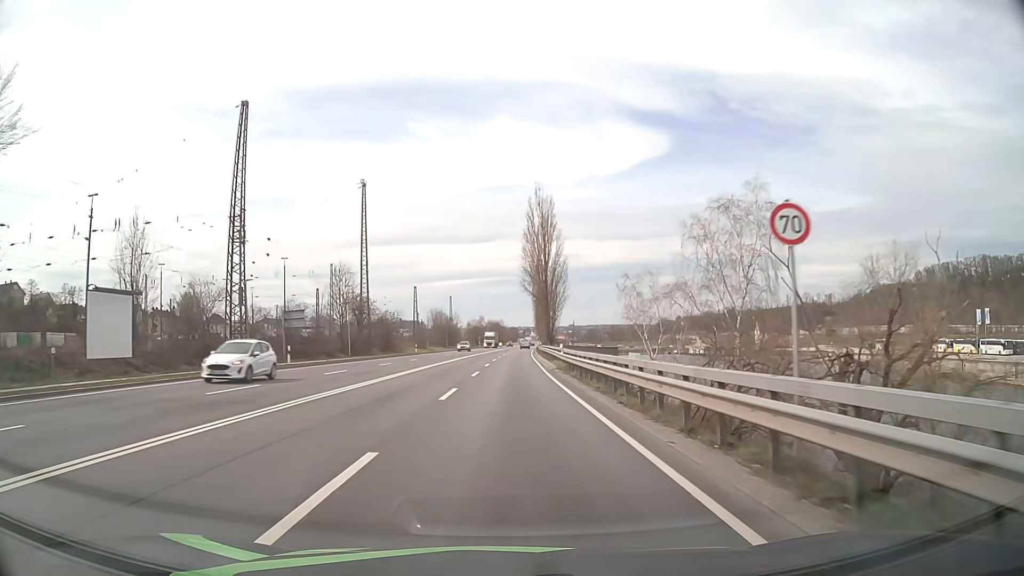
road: primary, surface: asphalt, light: Day
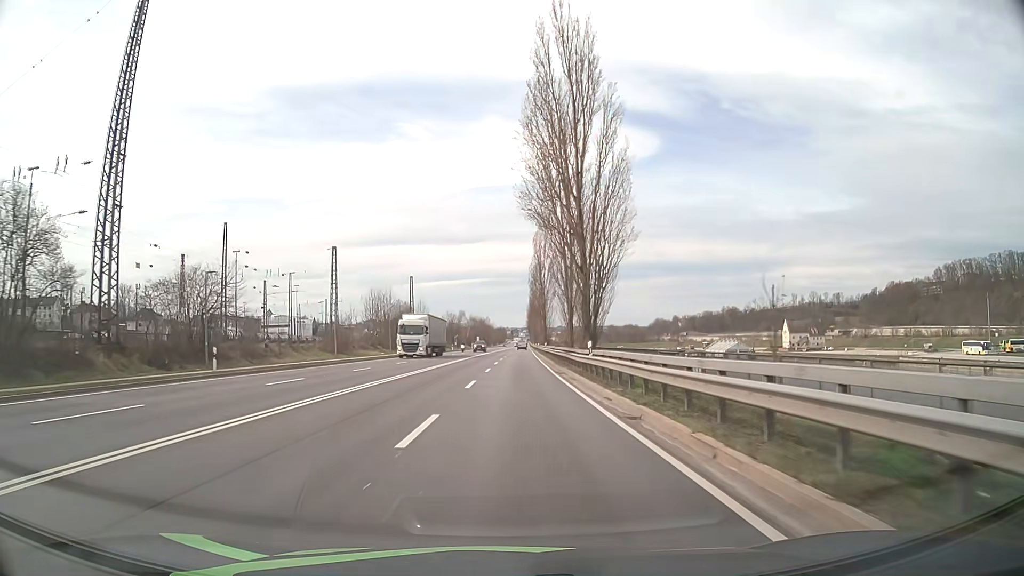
(+0.5, +55.6) m; +1°
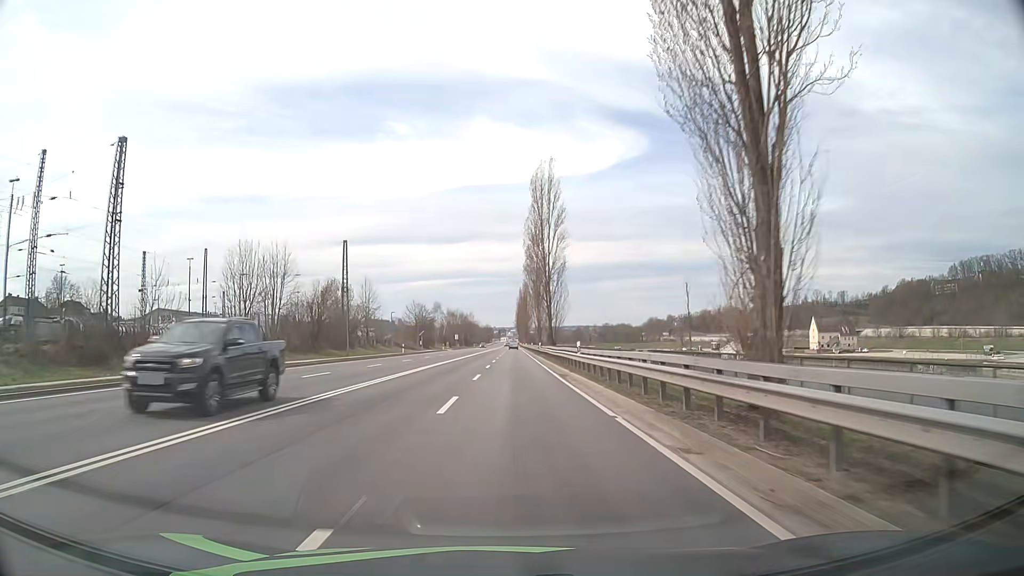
(+0.4, +44.1) m; +1°
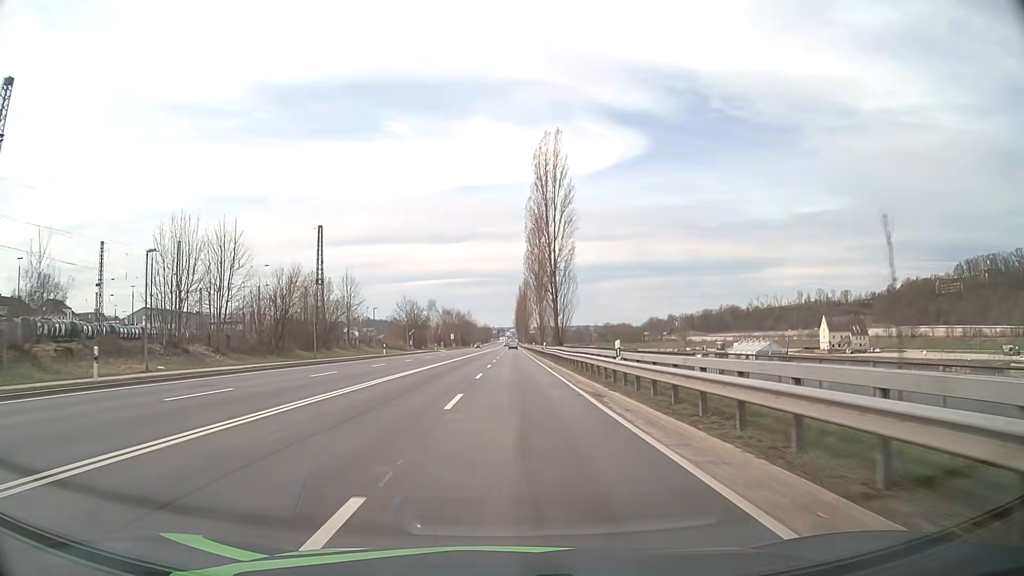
(0.0, +11.0) m; 0°
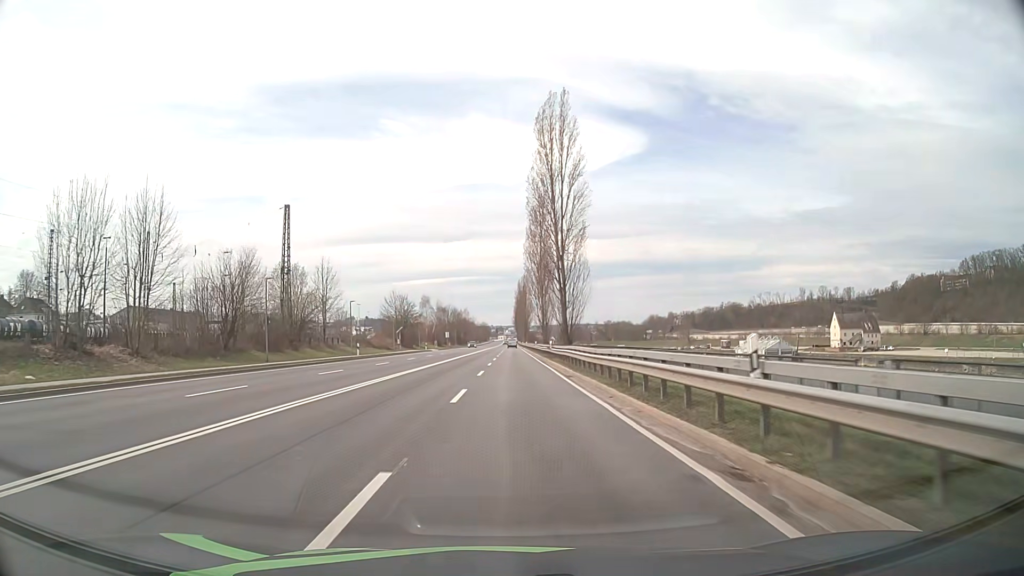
(0.0, +11.0) m; 0°
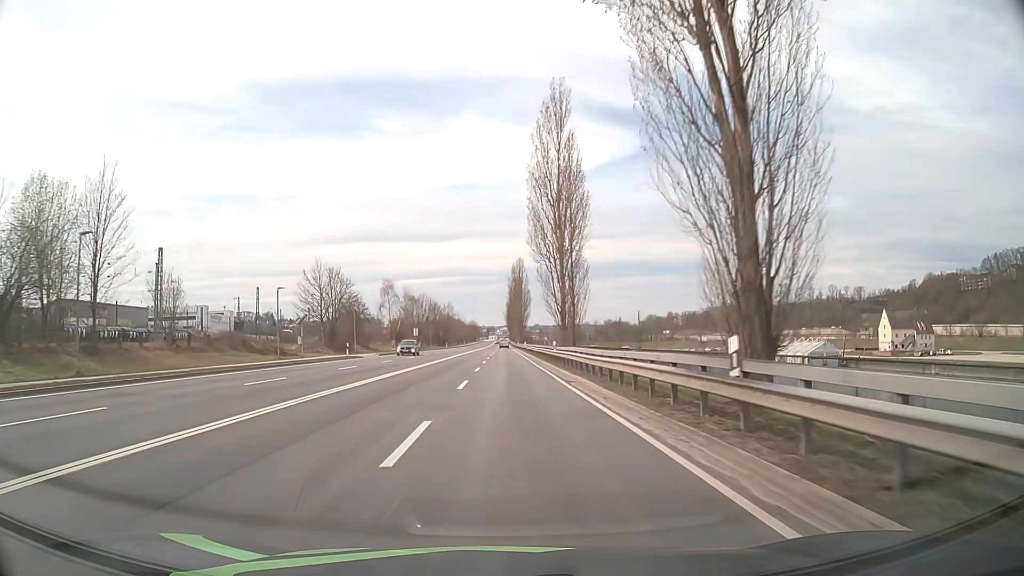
(+0.2, +43.7) m; +1°
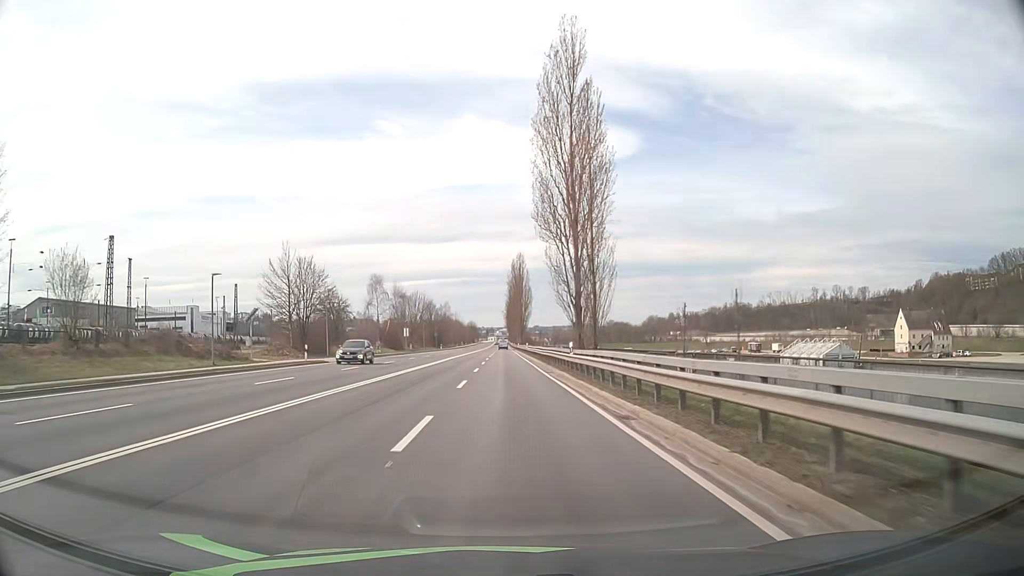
(0.0, +10.9) m; 0°
(0, +10) (0, +20) (0, +30) (0, +40) (0, +50) (0, +60) (0, +70) (0, +80) (0, +90) (0, +100) m
